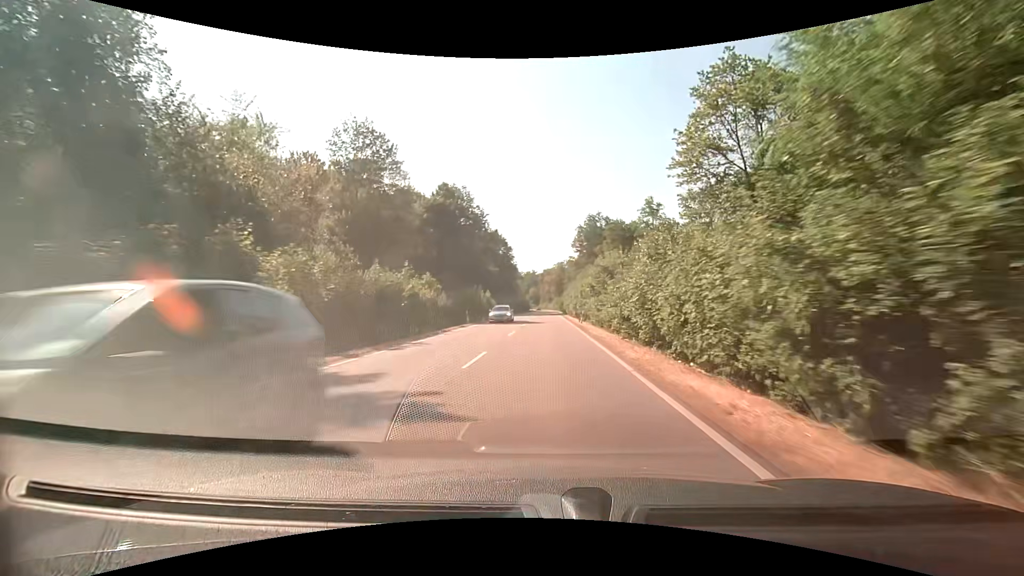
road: secondary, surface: asphalt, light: Day
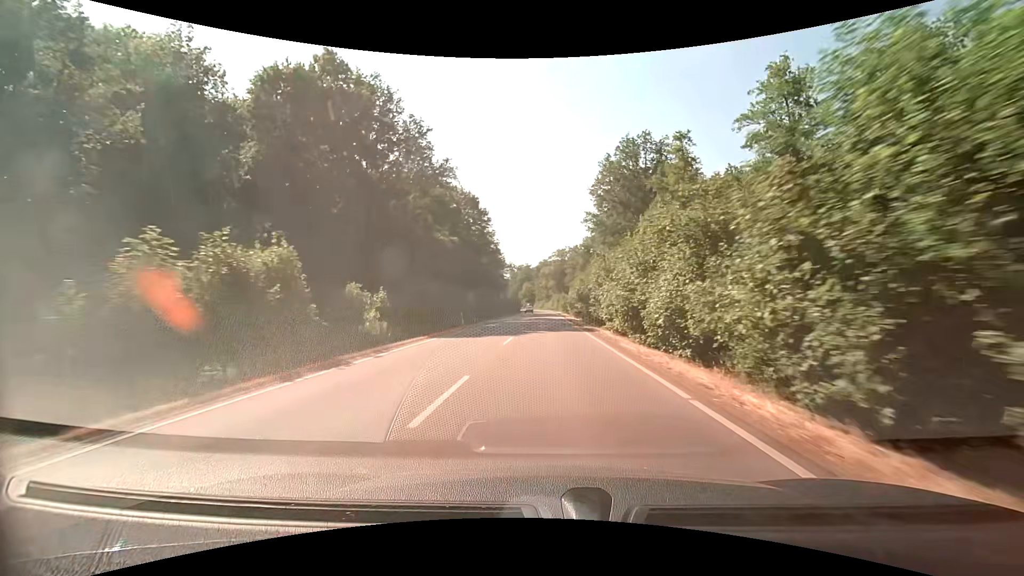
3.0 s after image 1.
(+0.2, +53.3) m; 0°
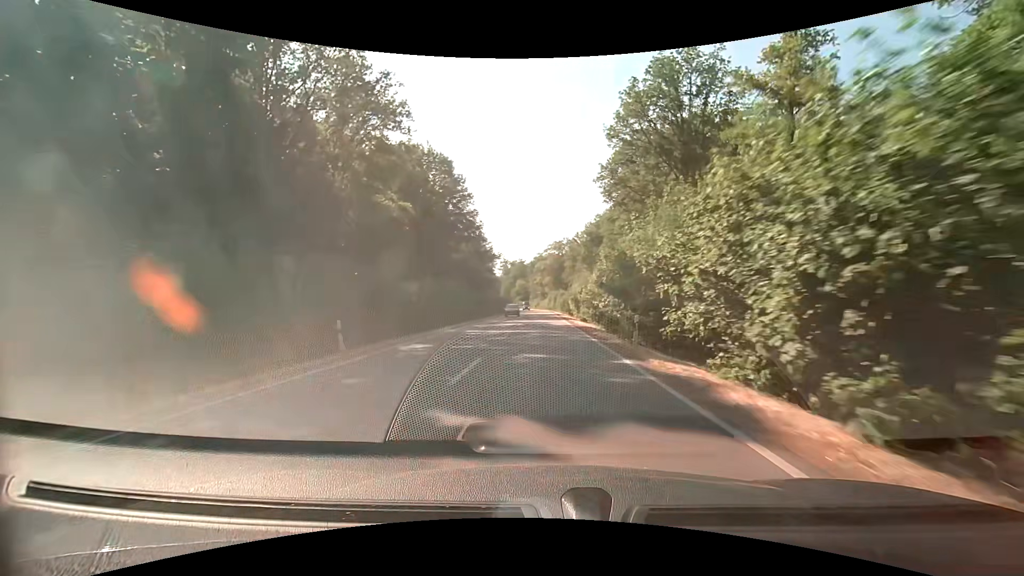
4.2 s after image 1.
(+0.1, +21.2) m; 0°
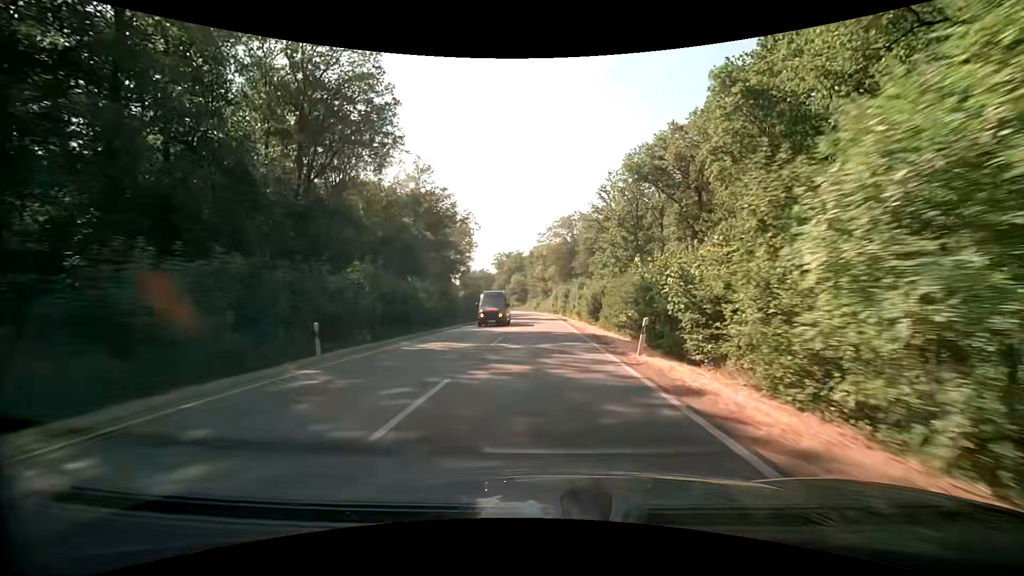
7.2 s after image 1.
(0.0, +51.3) m; 0°
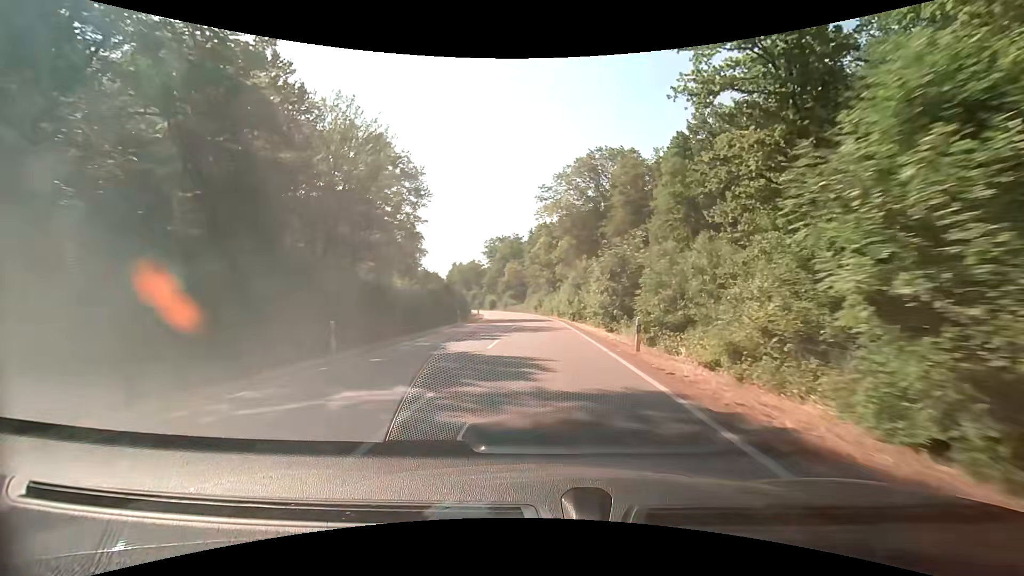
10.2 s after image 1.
(-0.2, +49.3) m; -1°
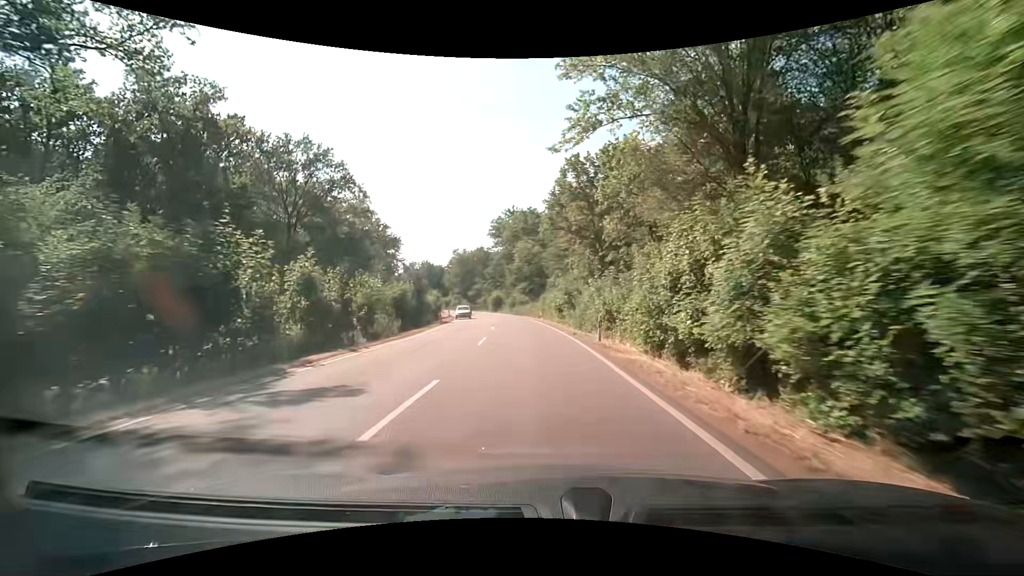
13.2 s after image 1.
(-0.3, +46.6) m; -2°
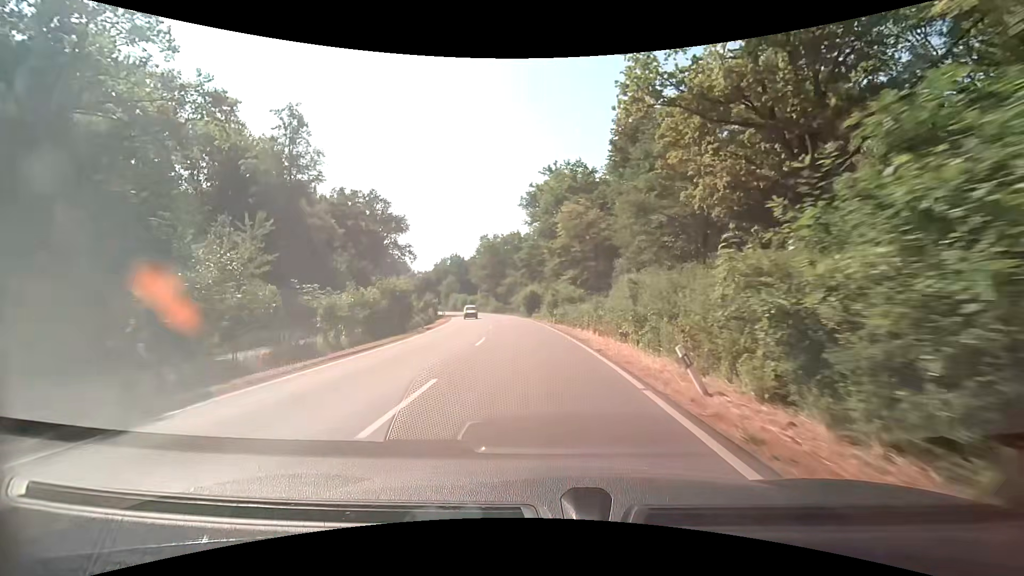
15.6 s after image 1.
(-1.6, +36.0) m; -5°
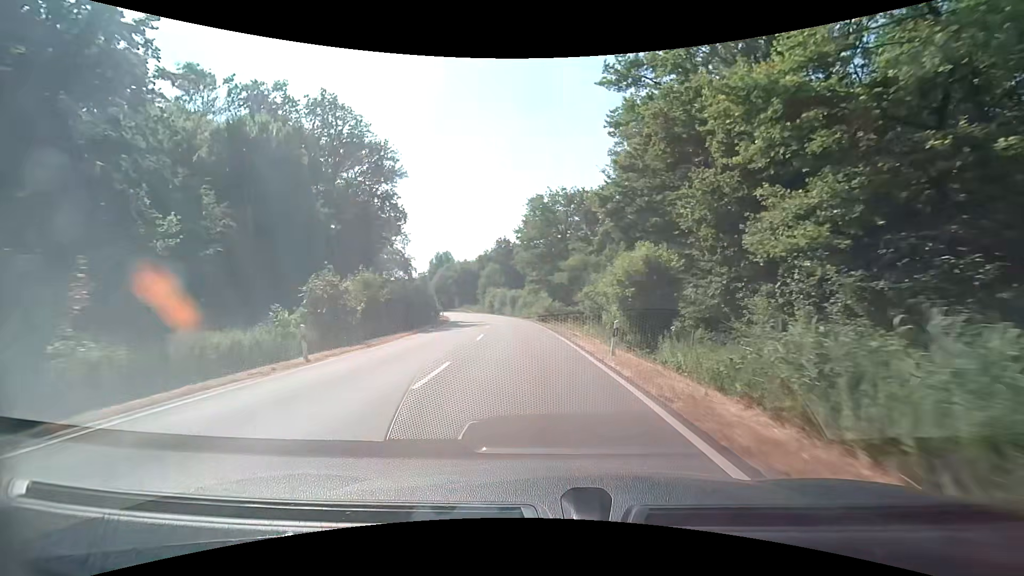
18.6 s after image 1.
(-3.2, +45.8) m; -8°
(0, +10) (-1, +20) (-2, +30) (-3, +40) (-4, +50) (-6, +60) (-8, +69) (-10, +79) (-12, +89) (-15, +99) m
